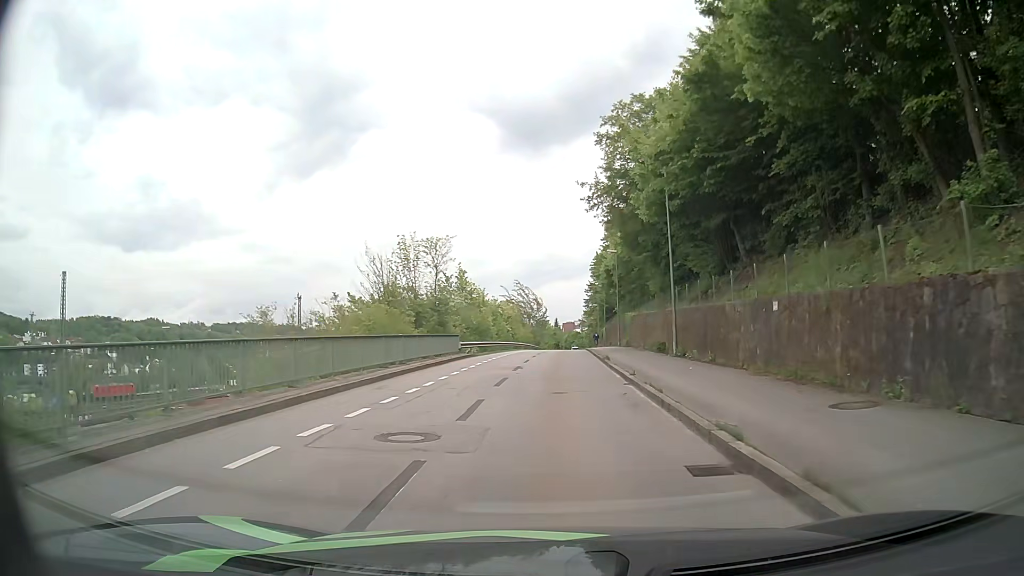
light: Day
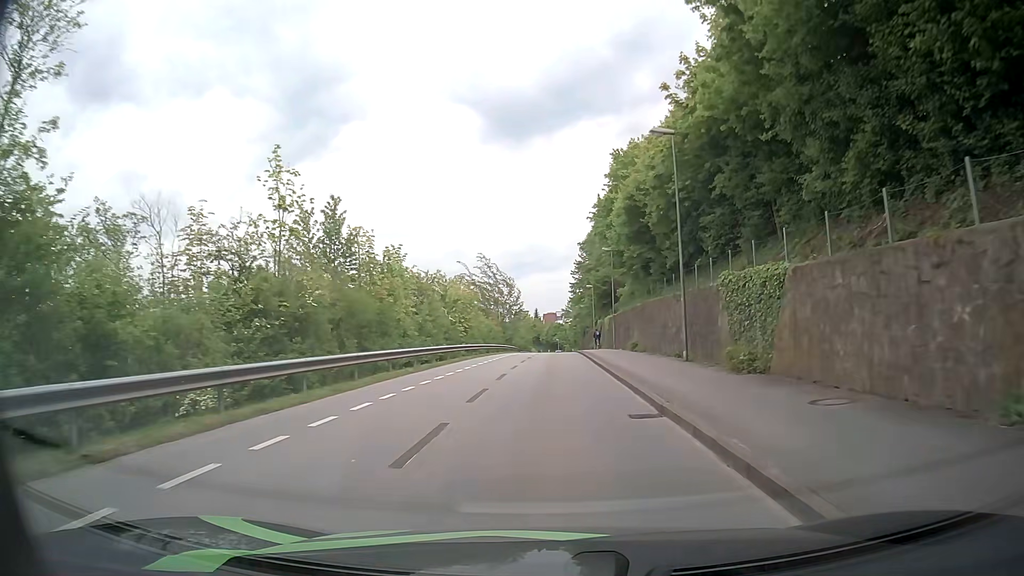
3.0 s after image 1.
(+0.9, +33.6) m; +2°
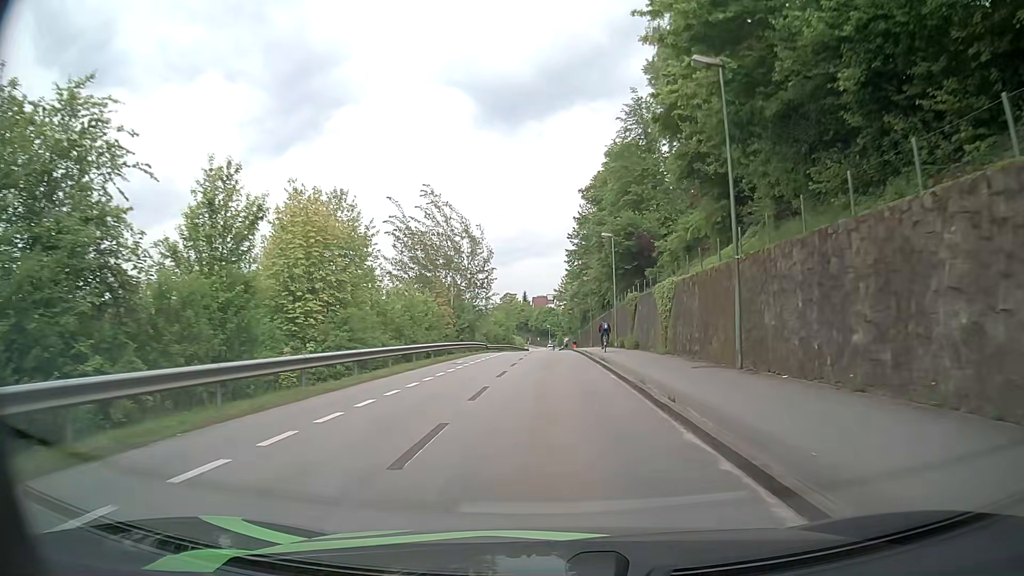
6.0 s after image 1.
(+0.4, +36.3) m; +1°
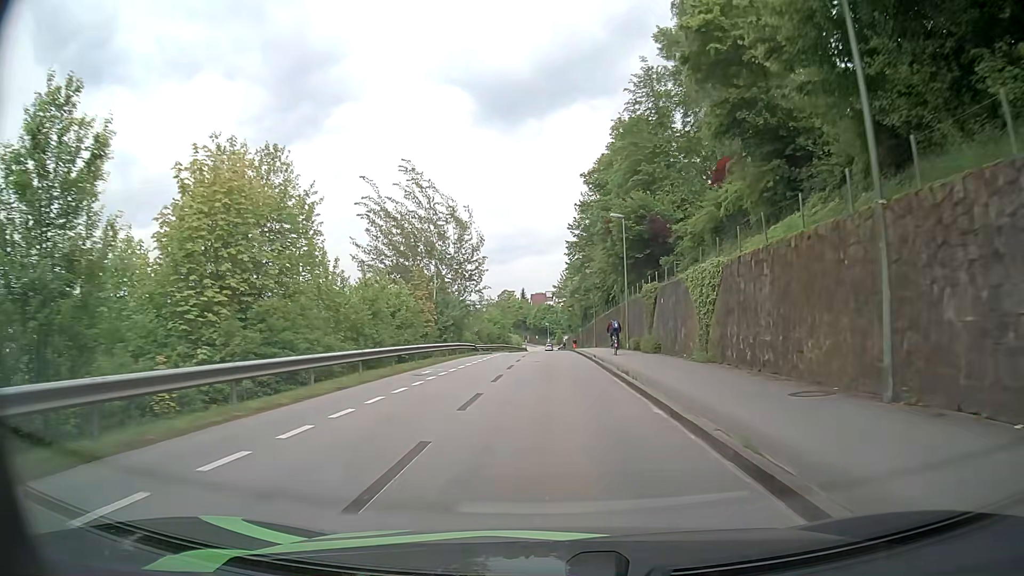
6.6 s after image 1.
(0.0, +7.5) m; 0°
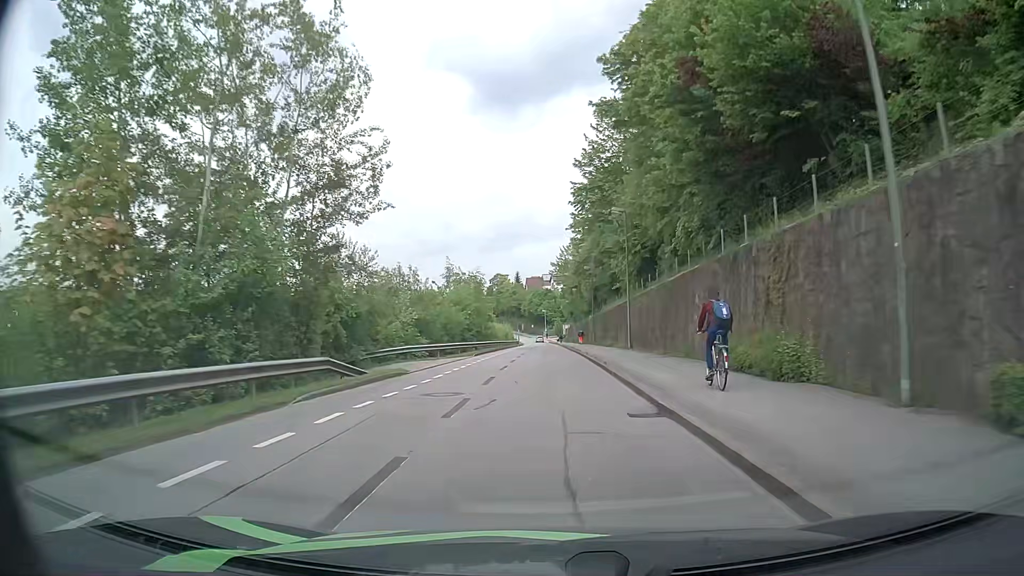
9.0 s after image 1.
(+0.2, +31.3) m; +1°
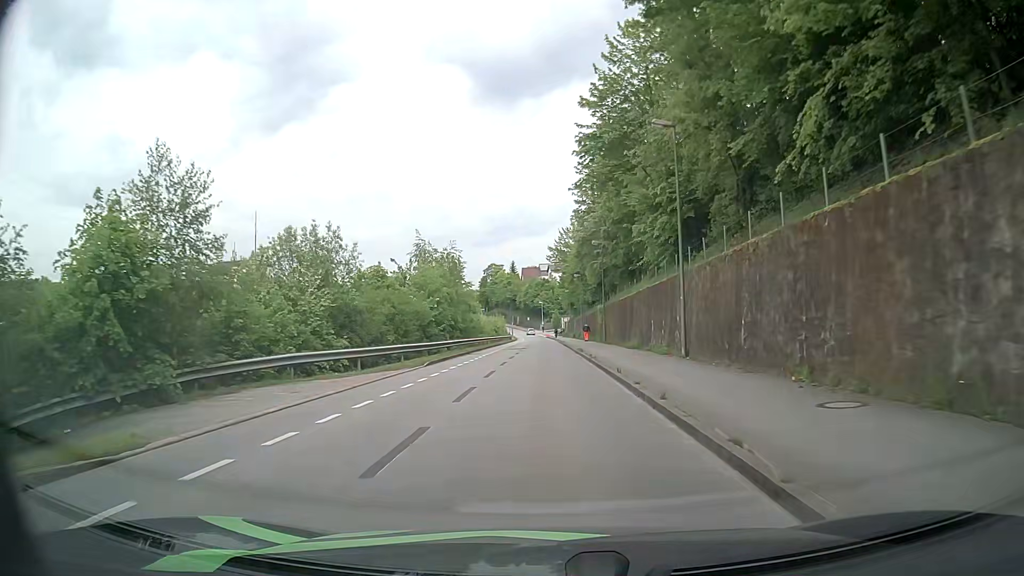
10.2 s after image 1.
(-0.1, +15.9) m; 0°
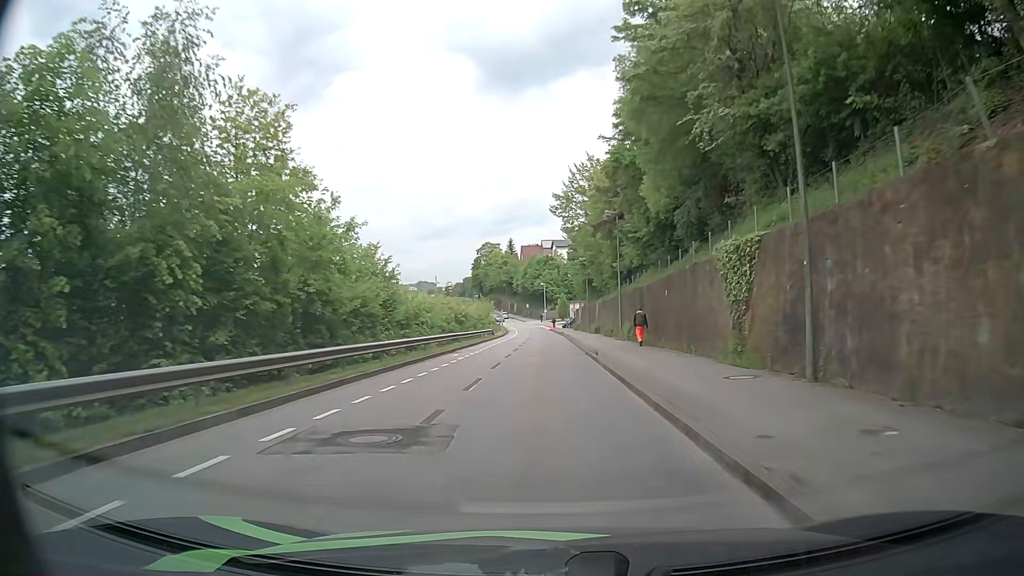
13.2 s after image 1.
(+0.1, +40.8) m; 0°
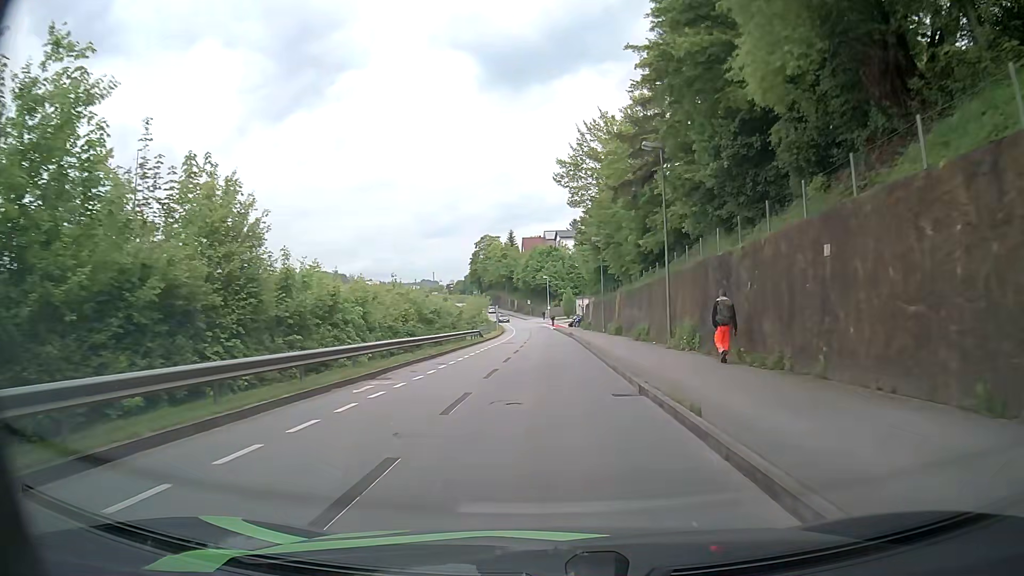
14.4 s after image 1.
(-0.1, +15.5) m; 0°
